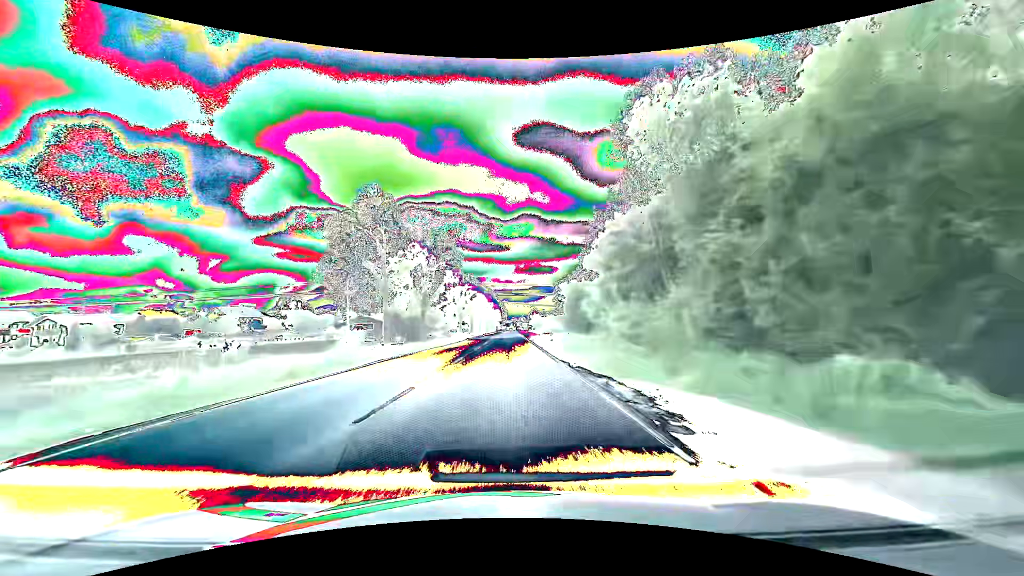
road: primary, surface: asphalt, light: Day
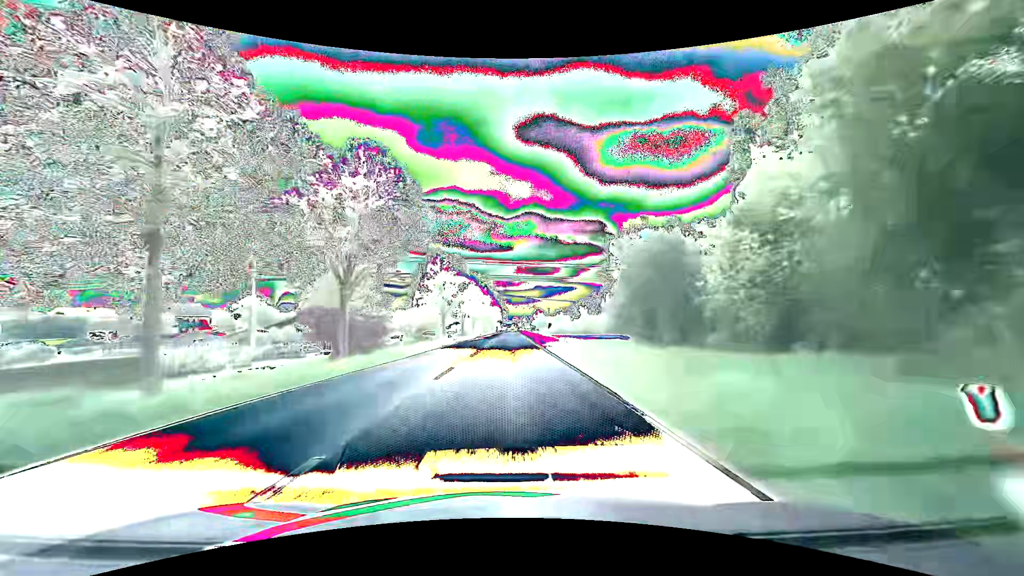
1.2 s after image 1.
(-0.1, +29.7) m; 0°
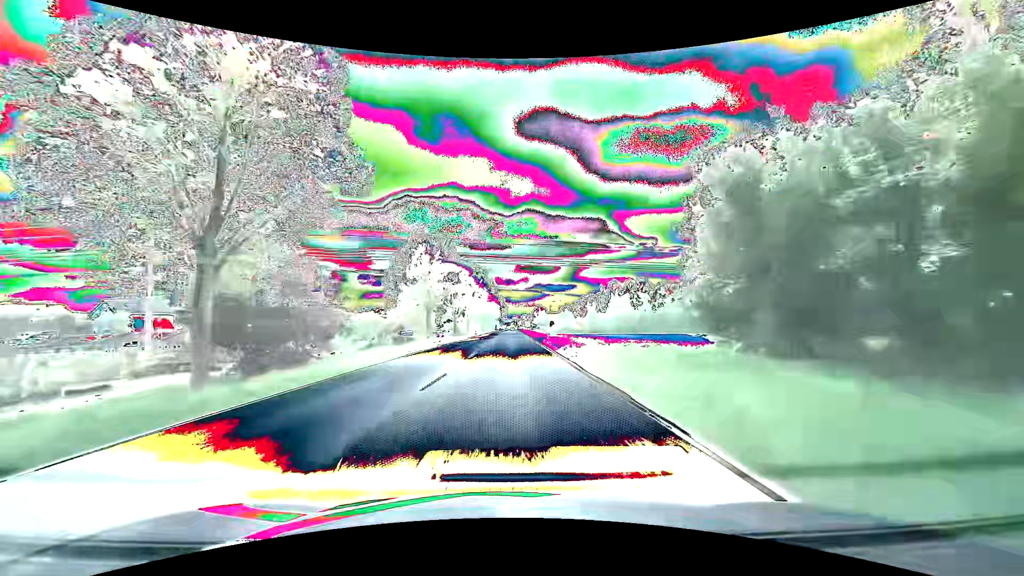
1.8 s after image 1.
(0.0, +14.4) m; 0°
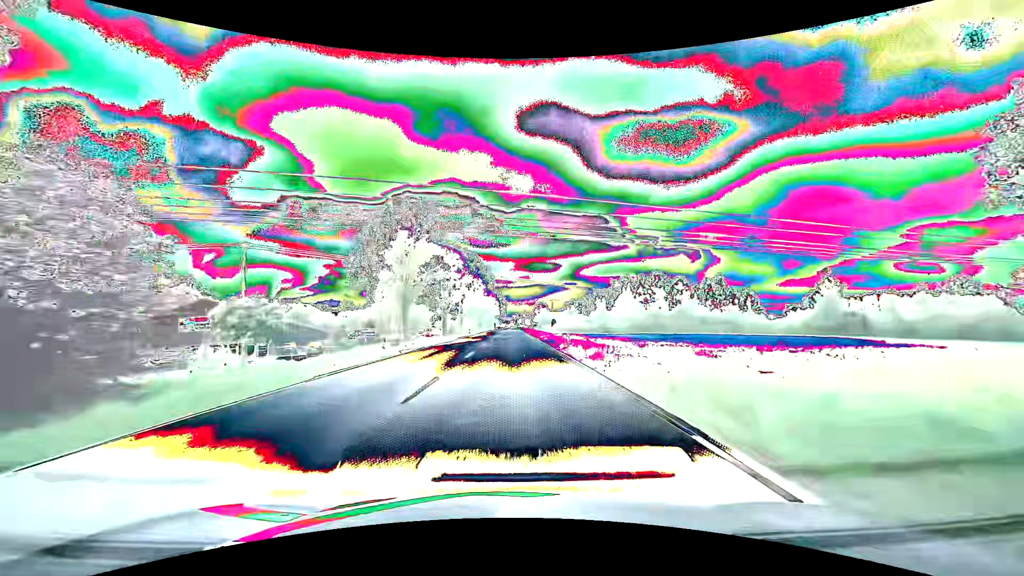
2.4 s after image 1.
(0.0, +14.2) m; 0°
(0, +10) (0, +20) (0, +30) (0, +40) (0, +50) (0, +60) (0, +70) (0, +80) (0, +90) (0, +100) m
